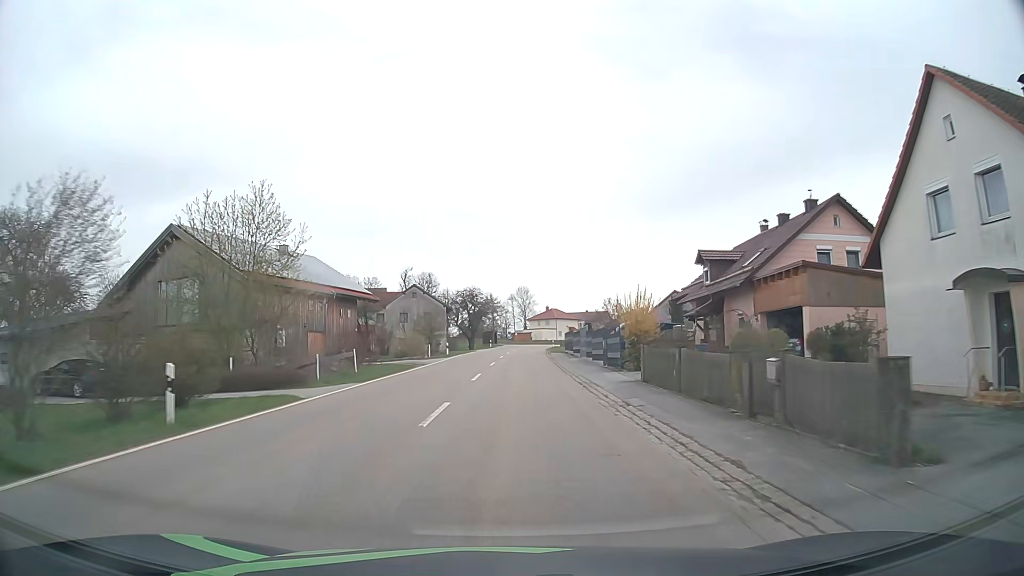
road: tertiary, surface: asphalt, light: Day
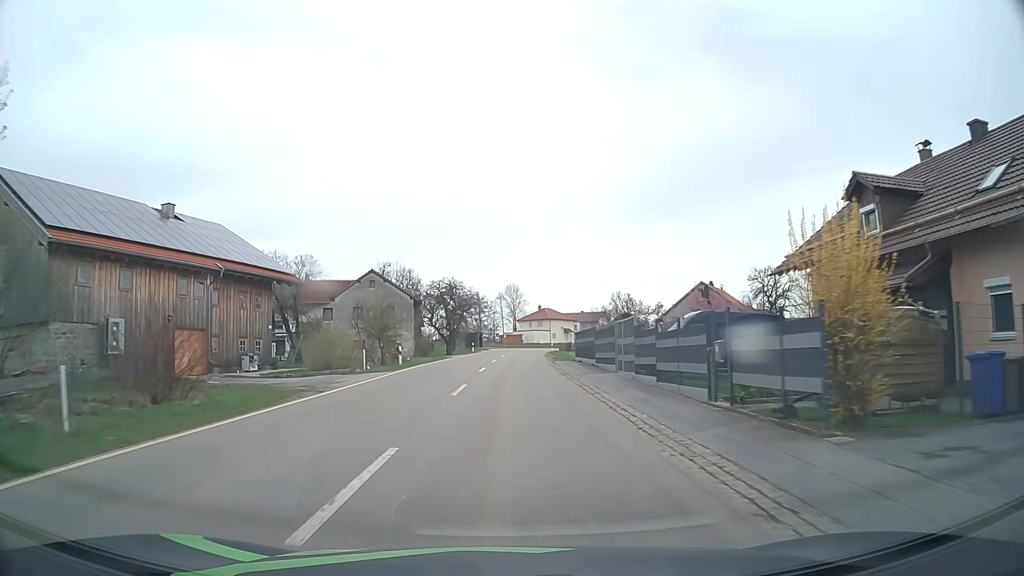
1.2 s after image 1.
(+0.1, +18.5) m; +1°
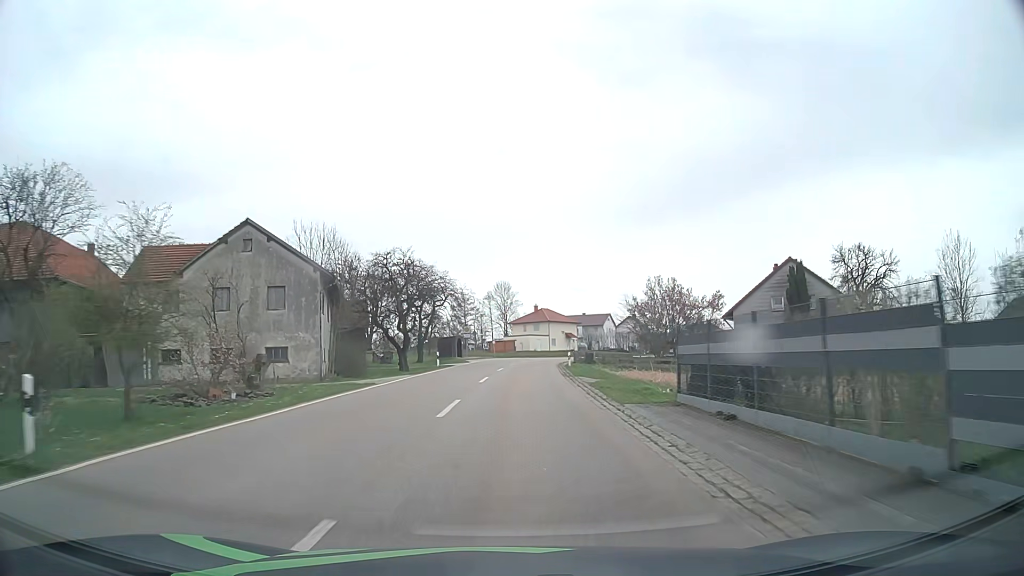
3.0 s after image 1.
(+0.3, +27.6) m; +1°
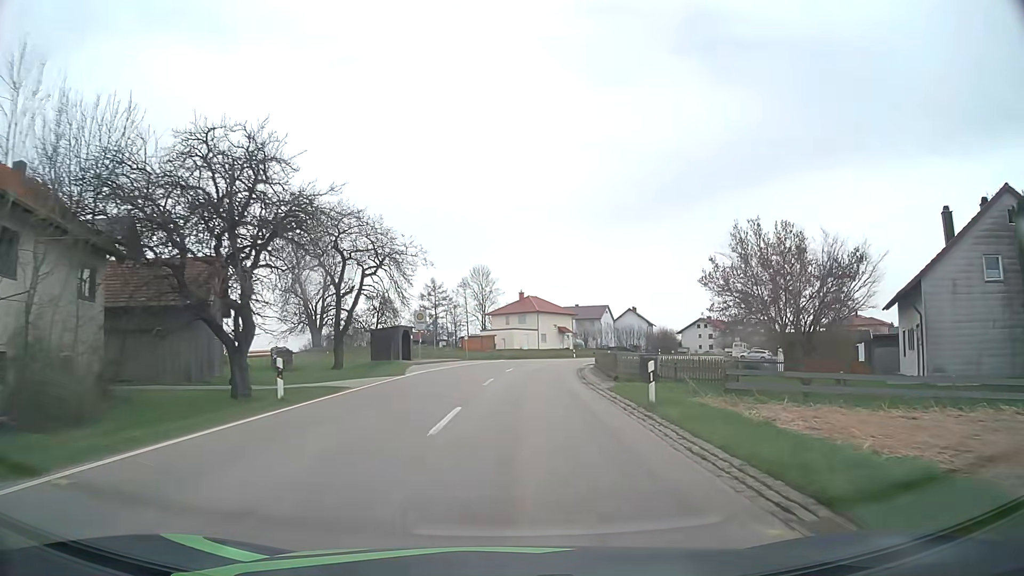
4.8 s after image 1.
(+0.2, +27.3) m; +1°
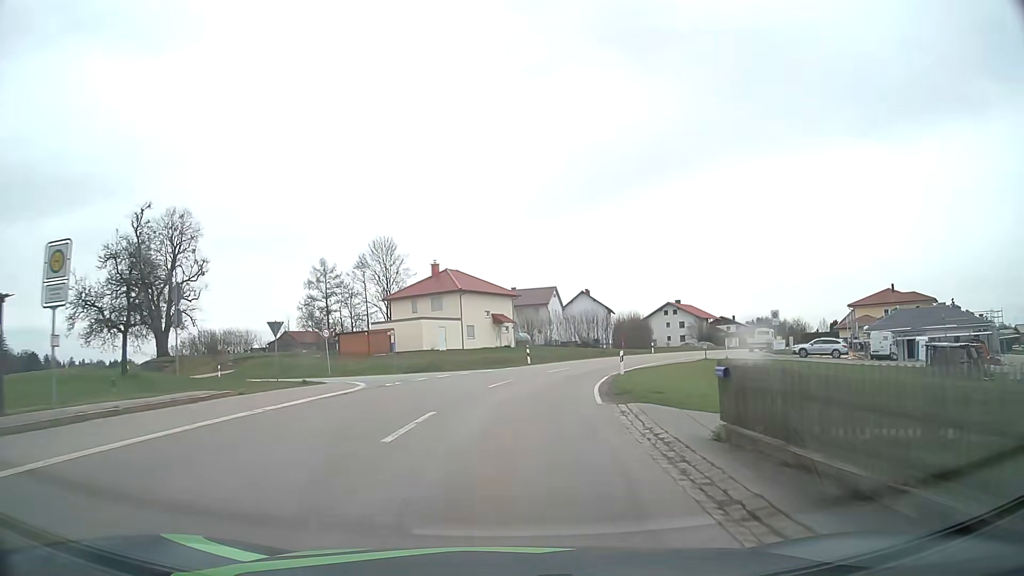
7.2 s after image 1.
(+2.0, +36.2) m; +6°
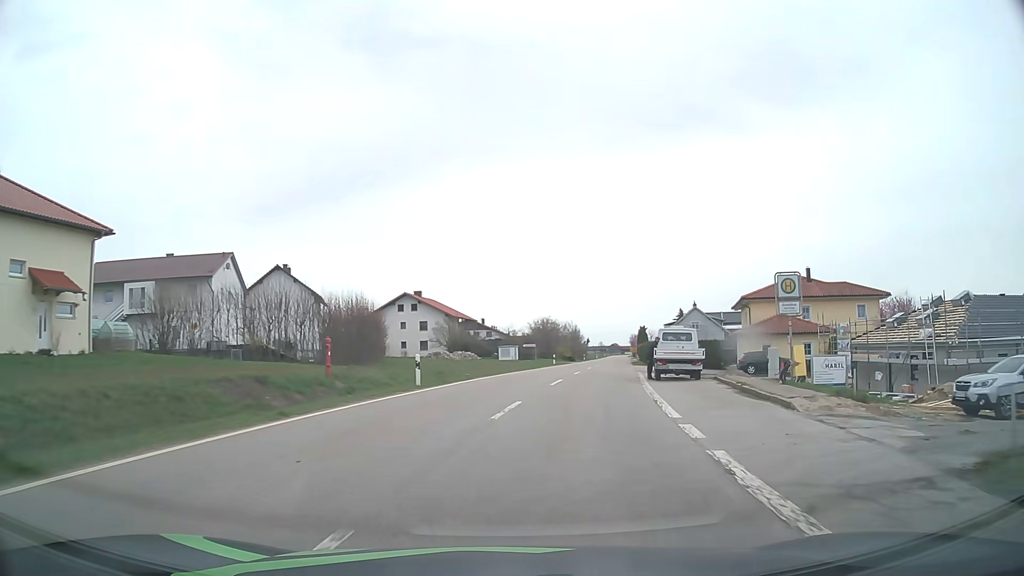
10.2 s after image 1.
(+6.7, +42.5) m; +23°
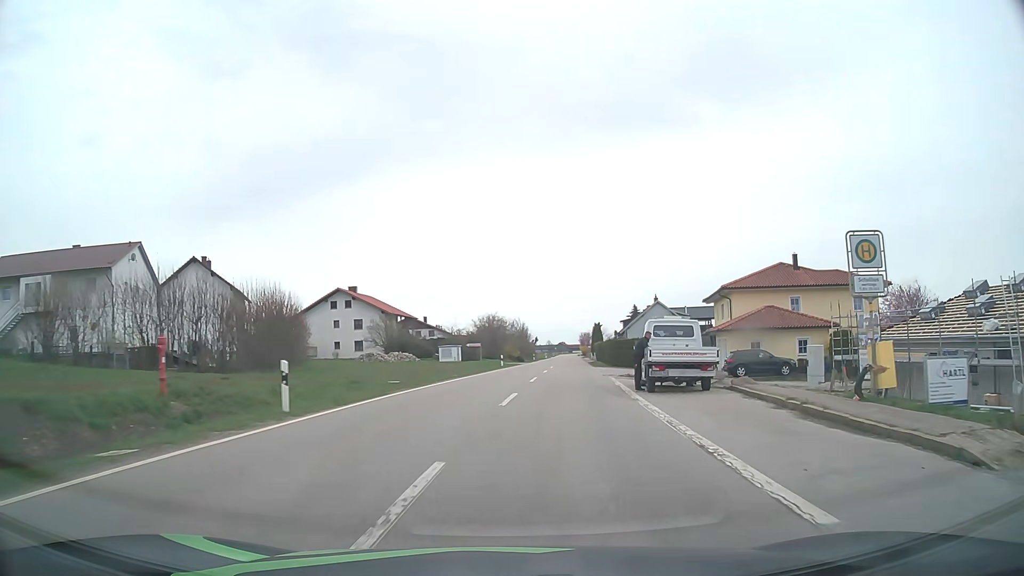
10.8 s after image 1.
(+0.4, +8.4) m; +5°
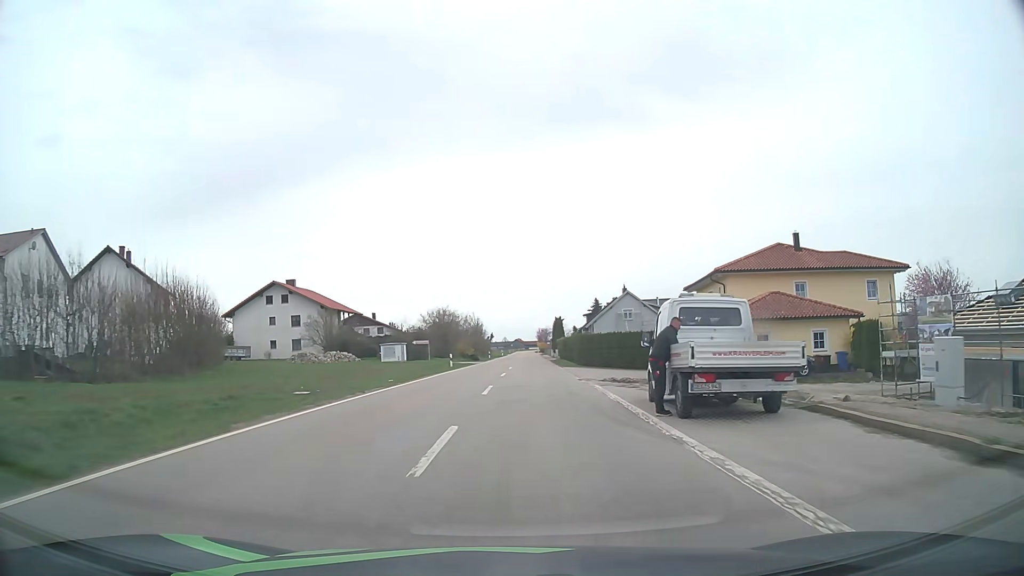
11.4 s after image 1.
(+0.3, +8.6) m; +4°
(0, +10) (+1, +20) (+1, +30) (+1, +40) (+2, +50) (+2, +60) (+2, +70) (+3, +80) (+3, +90) (+3, +100) m
